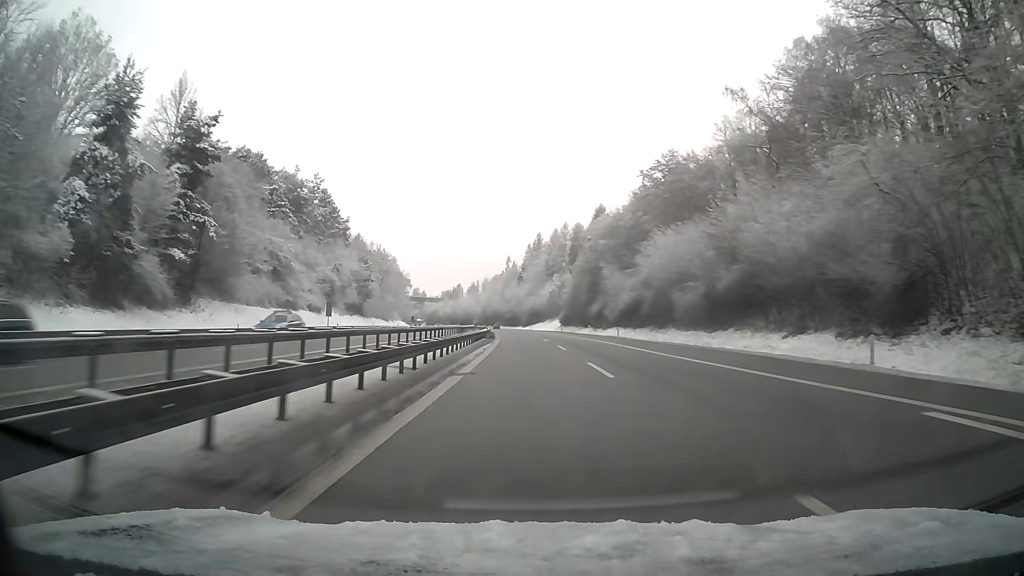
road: motorway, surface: asphalt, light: Day
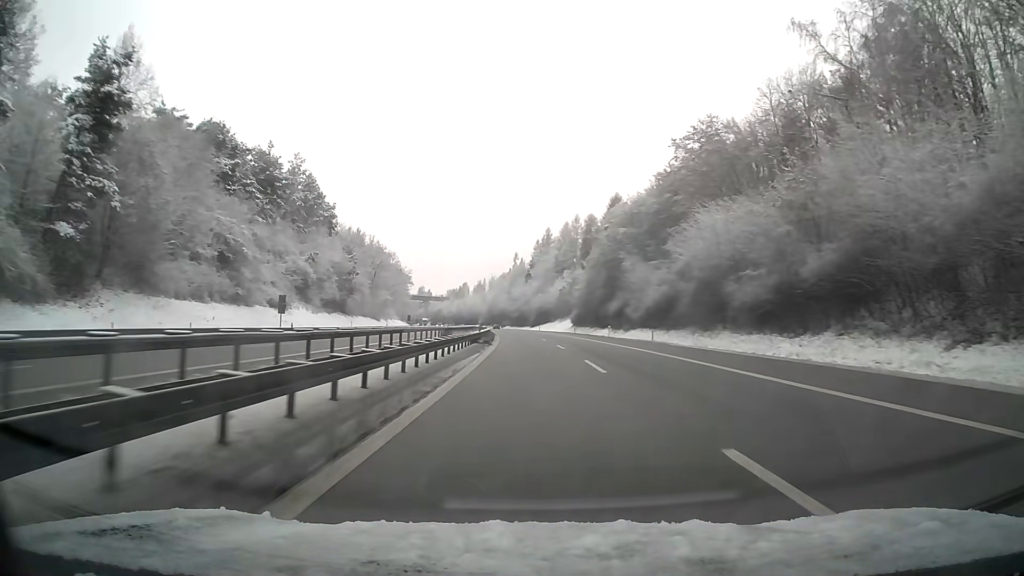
(-0.1, +15.8) m; -1°
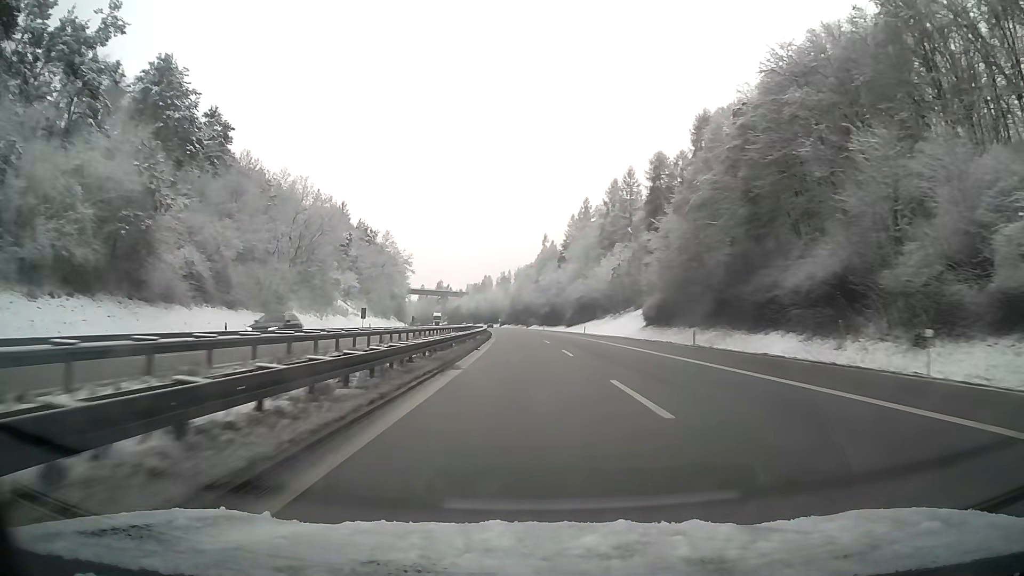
(-1.3, +63.3) m; -3°
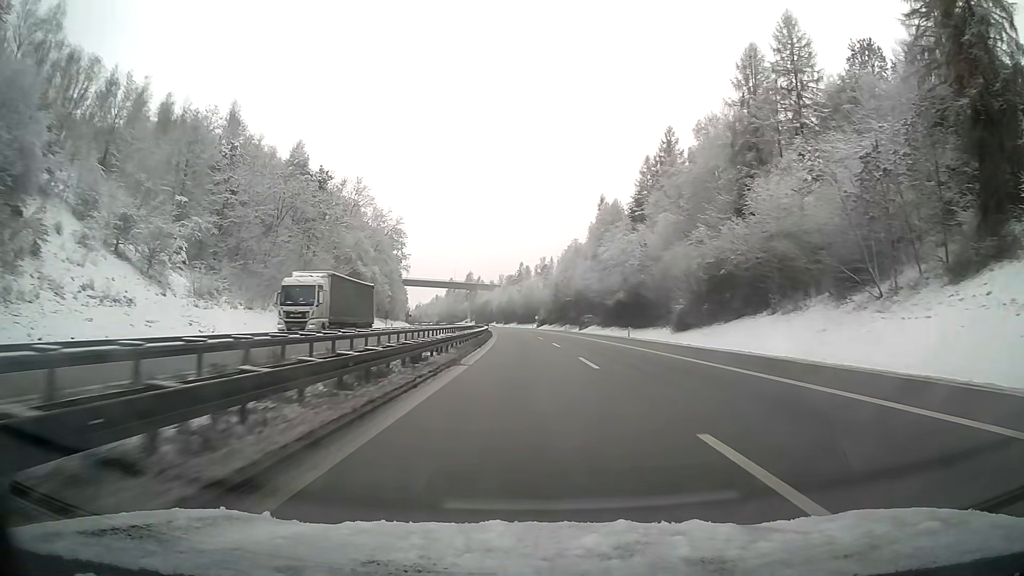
(-2.6, +79.3) m; -3°
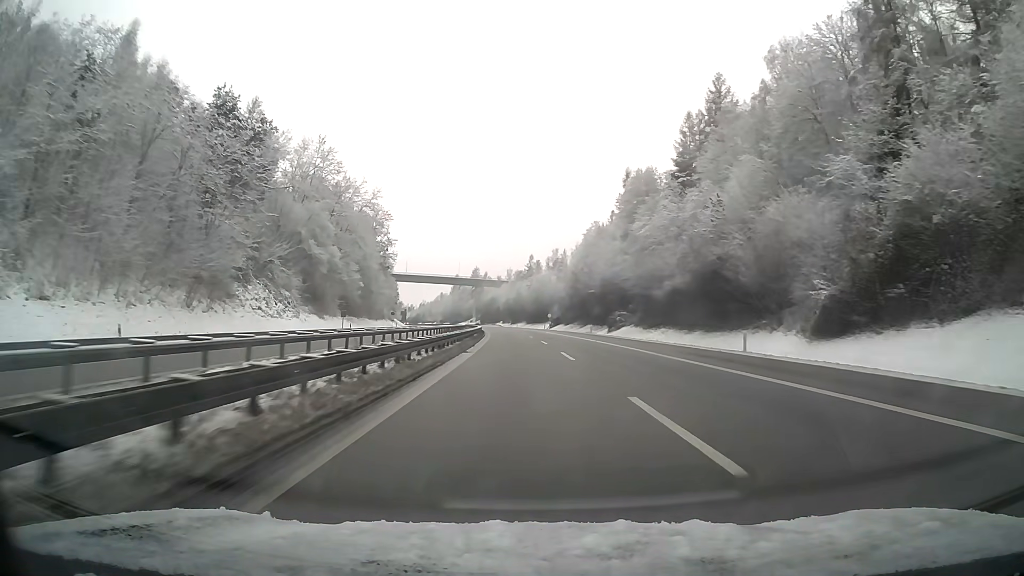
(-0.2, +31.7) m; -1°
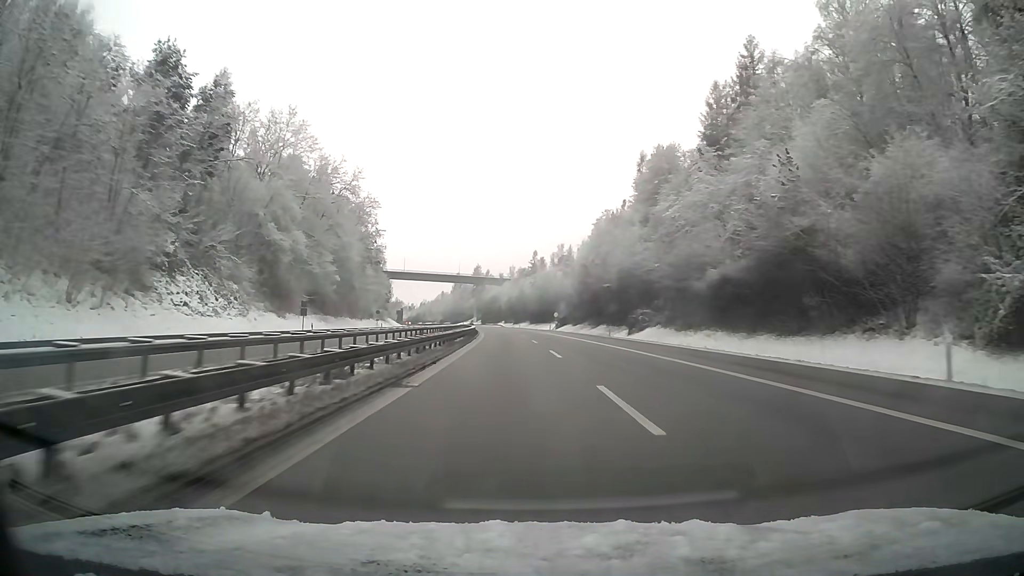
(0.0, +15.9) m; 0°
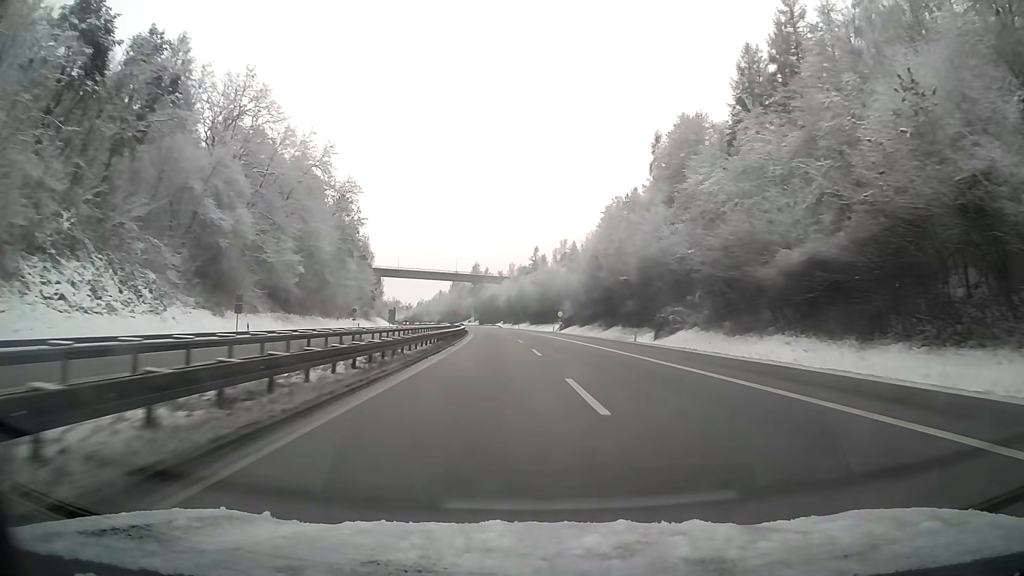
(0.0, +15.9) m; 0°
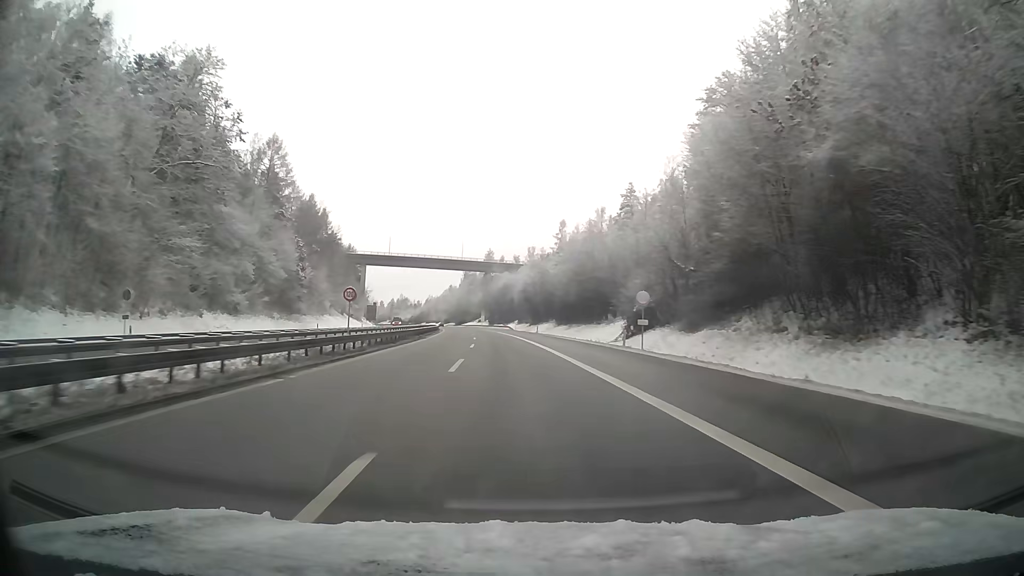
(-0.9, +63.3) m; -3°
